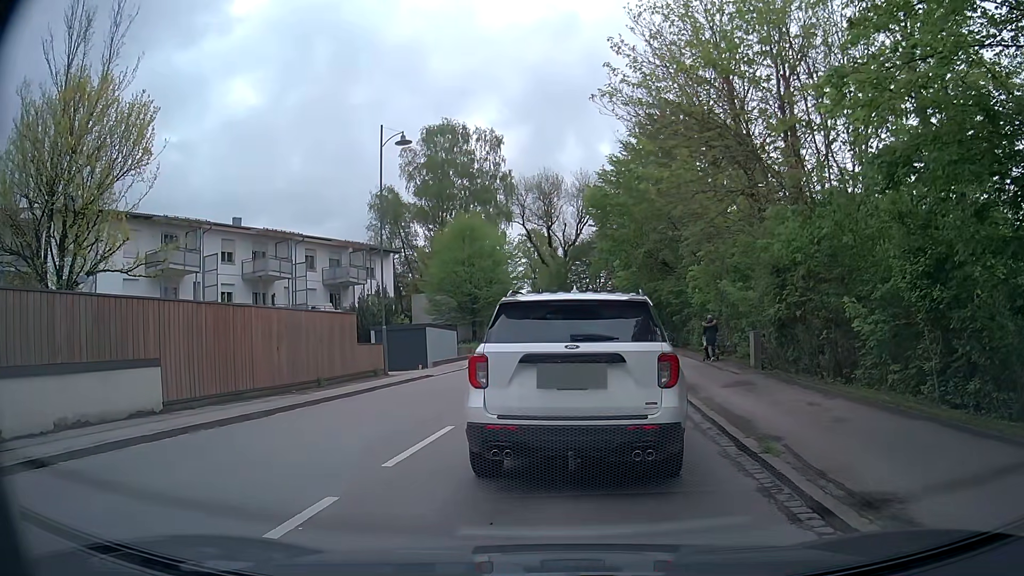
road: secondary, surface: asphalt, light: Day
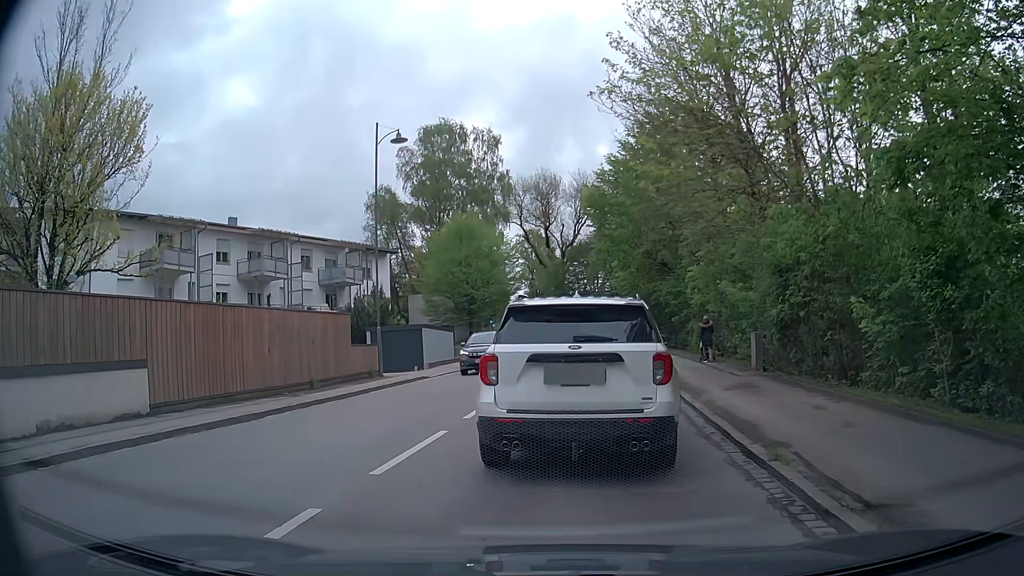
(0.0, +0.4) m; 0°
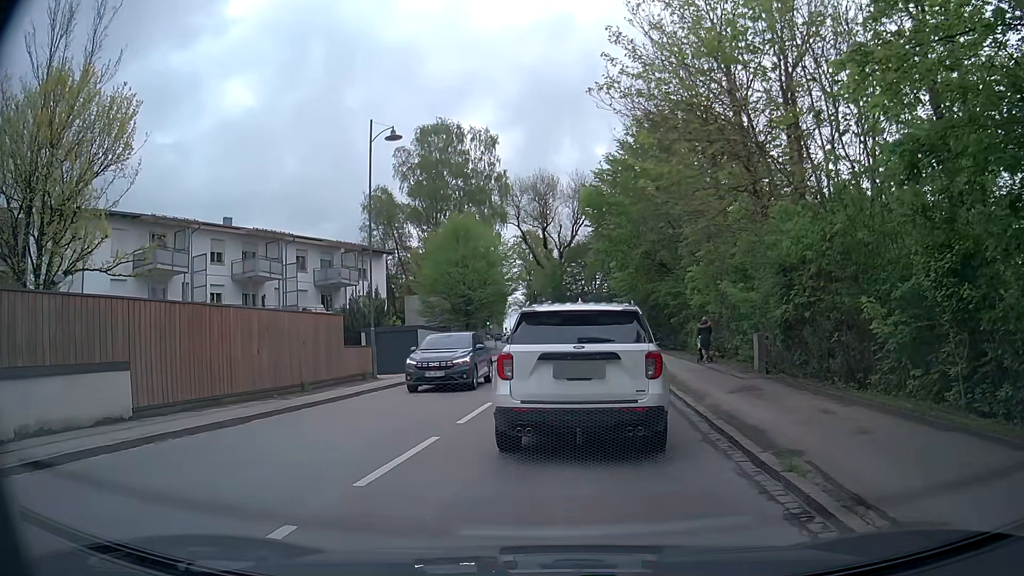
(0.0, +0.5) m; 0°
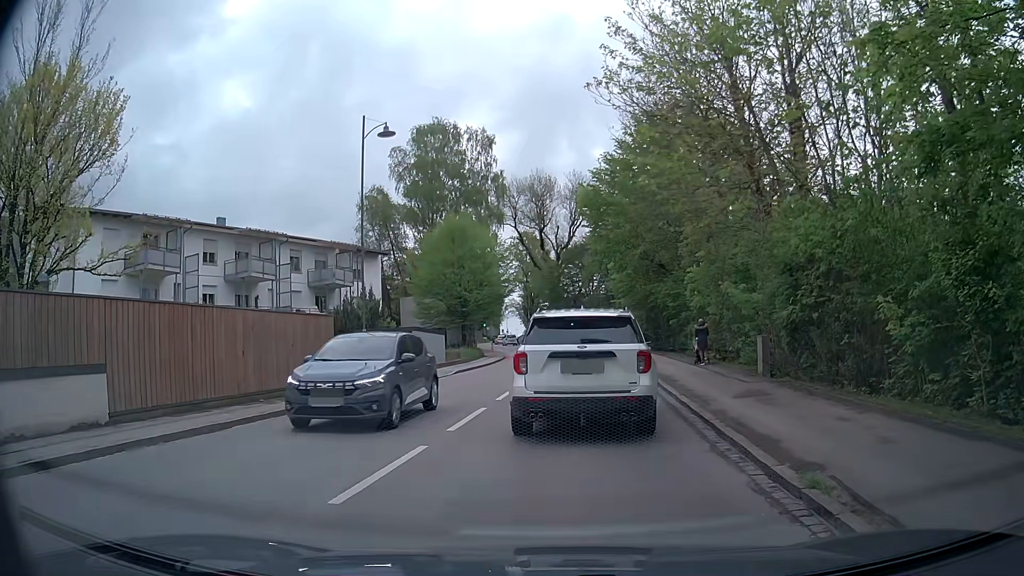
(0.0, +0.7) m; 0°
